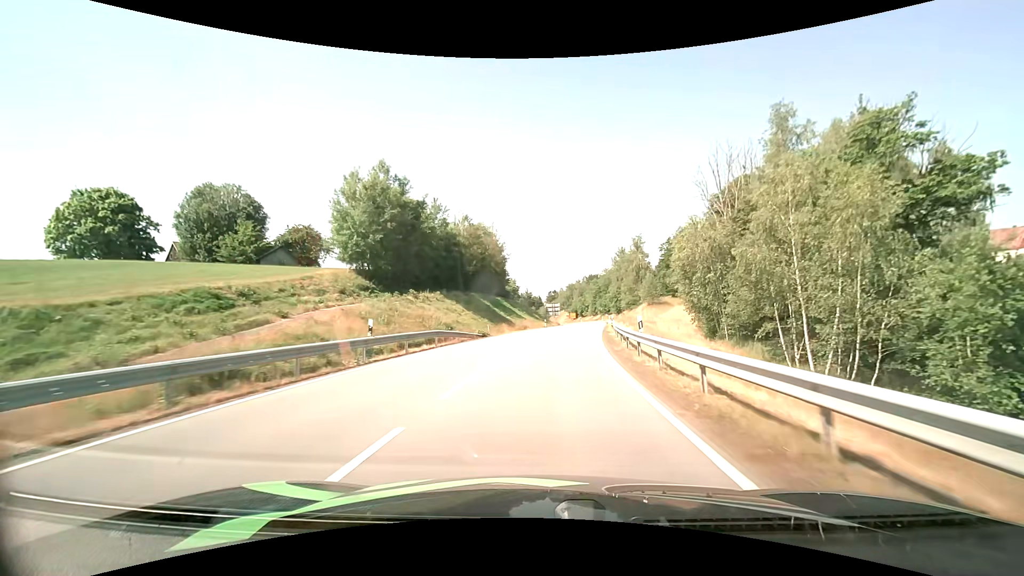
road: secondary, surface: asphalt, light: Day
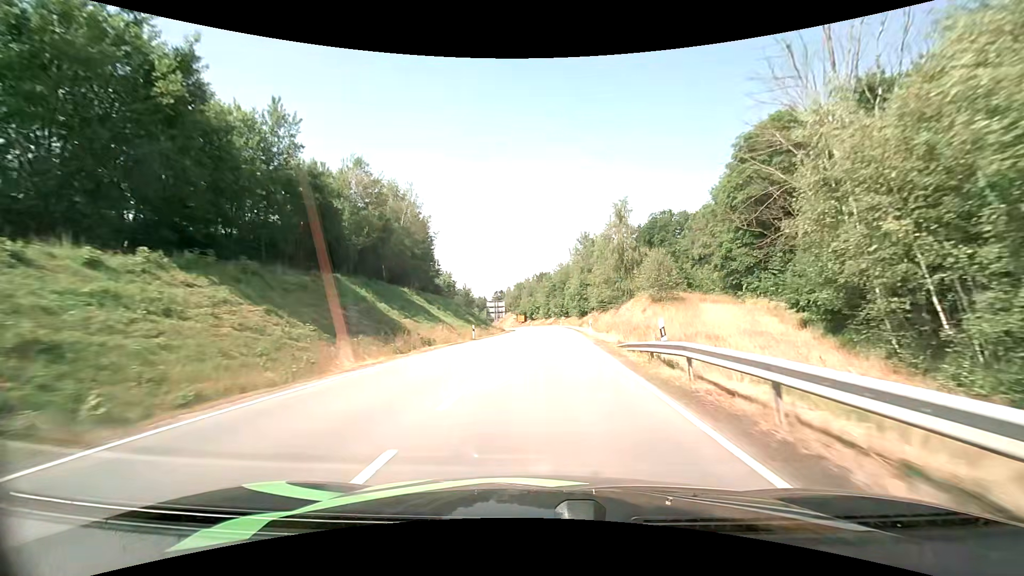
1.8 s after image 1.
(+1.7, +30.9) m; +6°
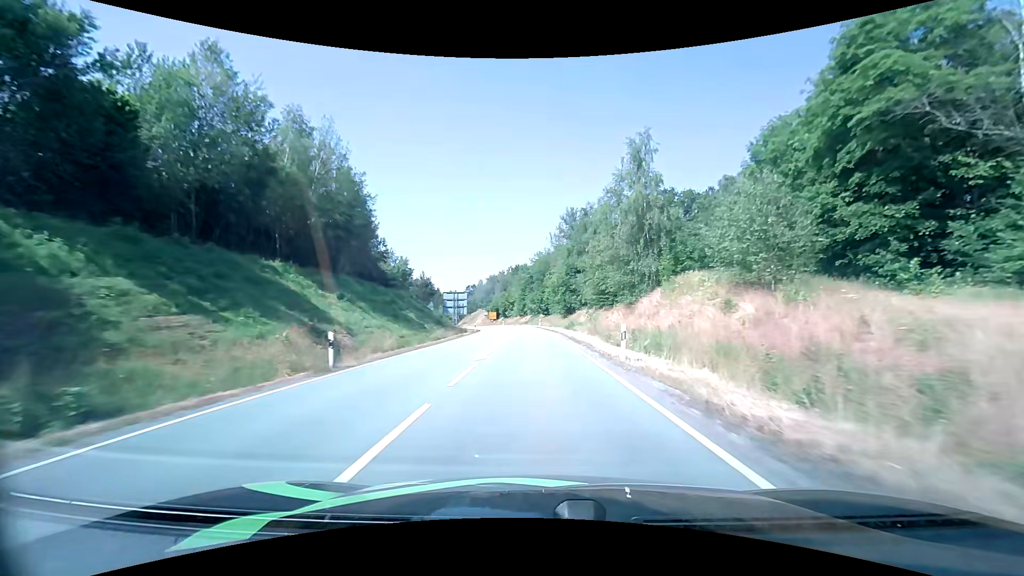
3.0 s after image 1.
(+0.6, +21.7) m; +3°
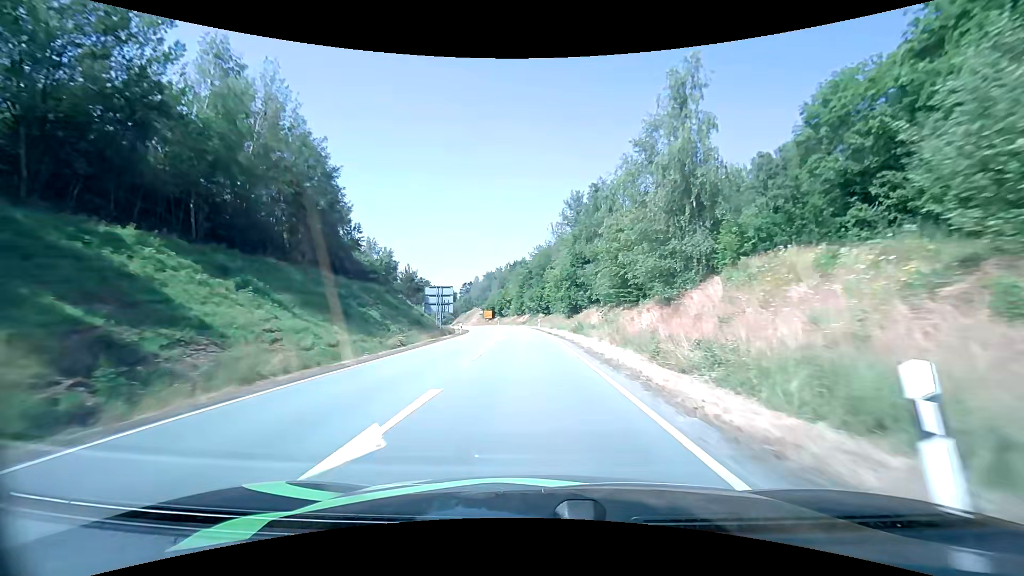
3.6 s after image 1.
(0.0, +11.0) m; 0°
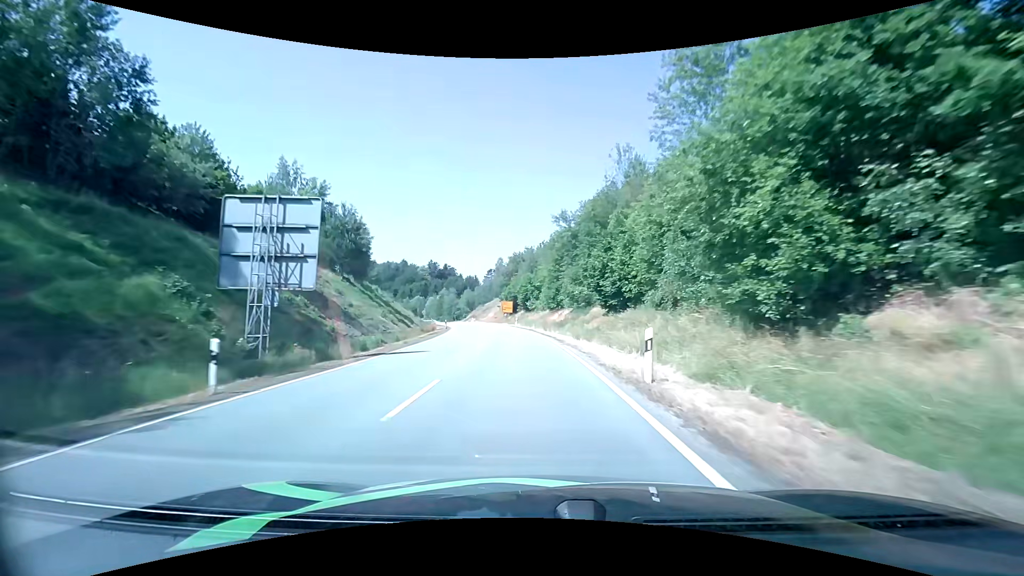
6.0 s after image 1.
(-1.2, +43.3) m; -4°
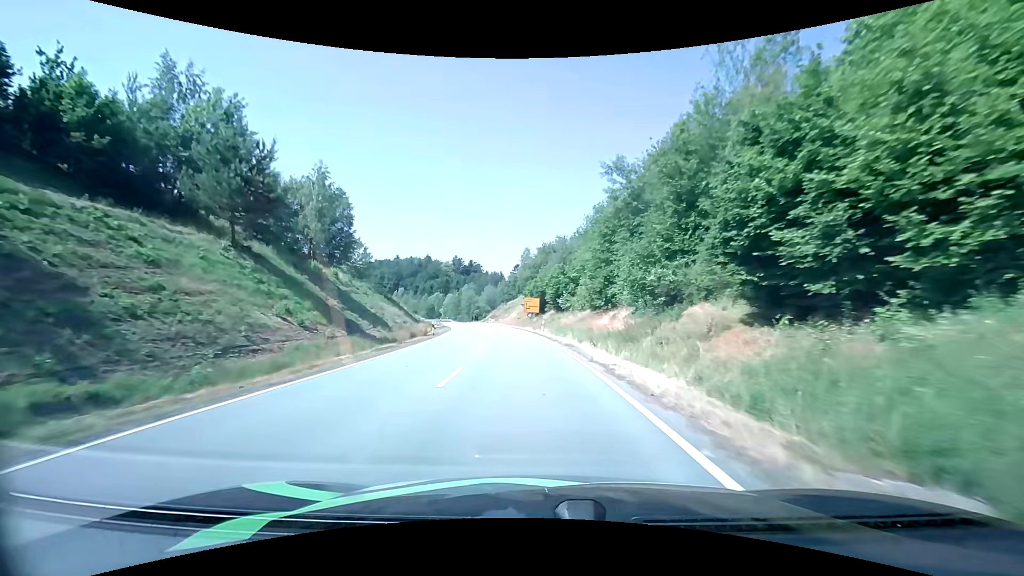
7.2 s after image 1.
(-0.6, +21.2) m; -3°
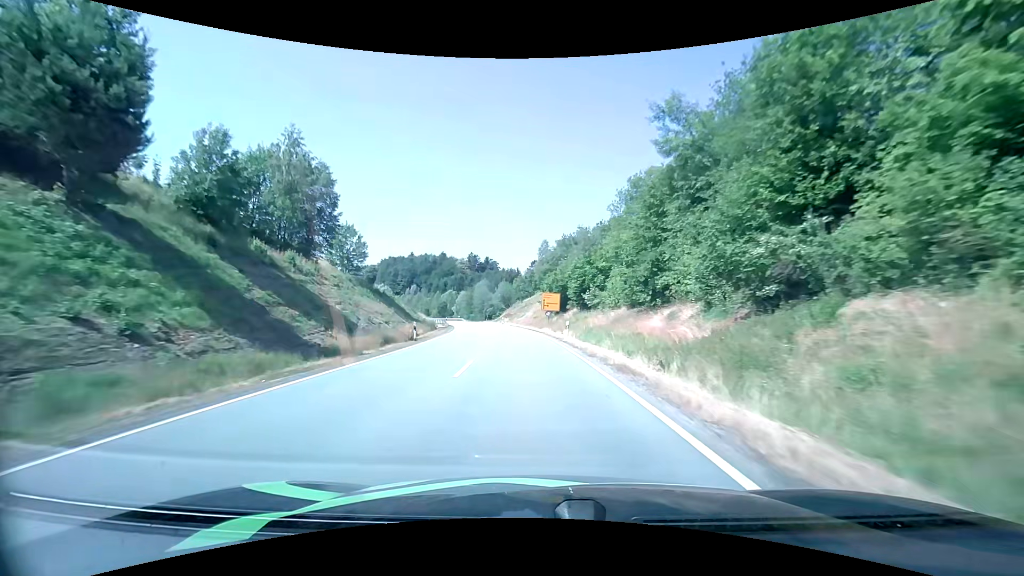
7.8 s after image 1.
(-0.2, +10.8) m; -2°
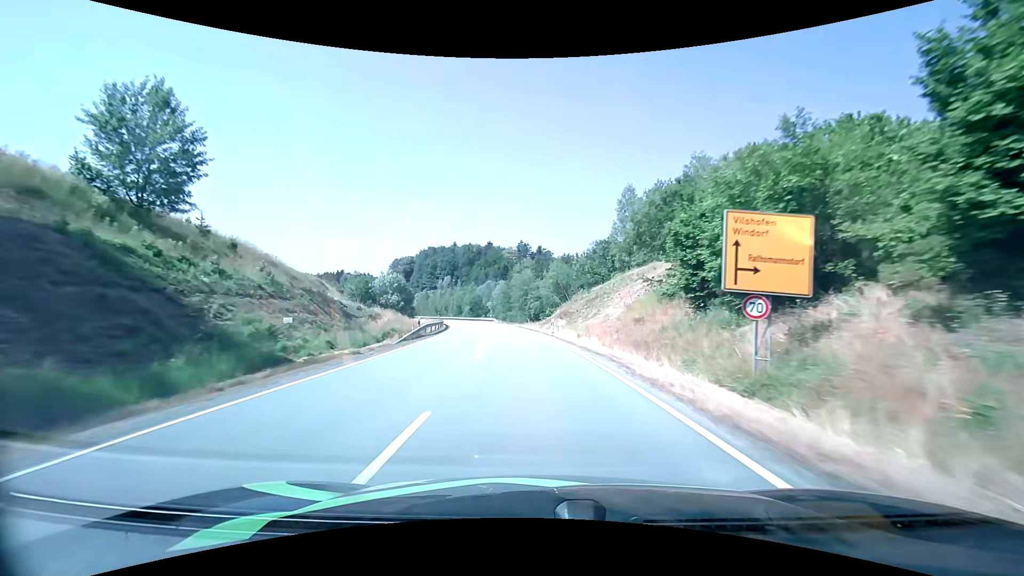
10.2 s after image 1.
(-2.7, +44.3) m; -6°
(0, +10) (-1, +20) (-1, +30) (-2, +40) (-4, +50) (-5, +60) (-7, +70) (-9, +79) (-12, +89) (-14, +99) m
